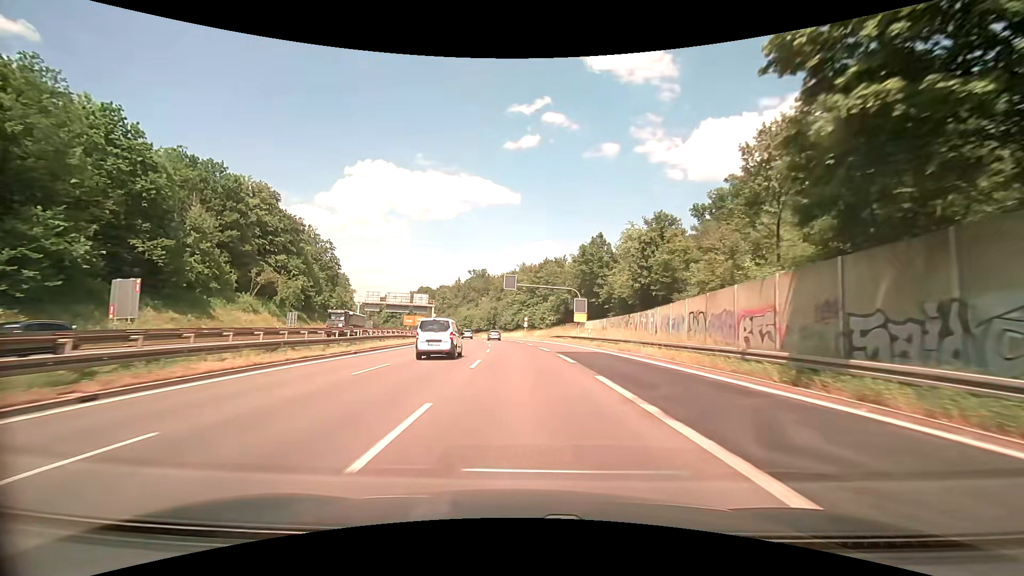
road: trunk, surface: asphalt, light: Day
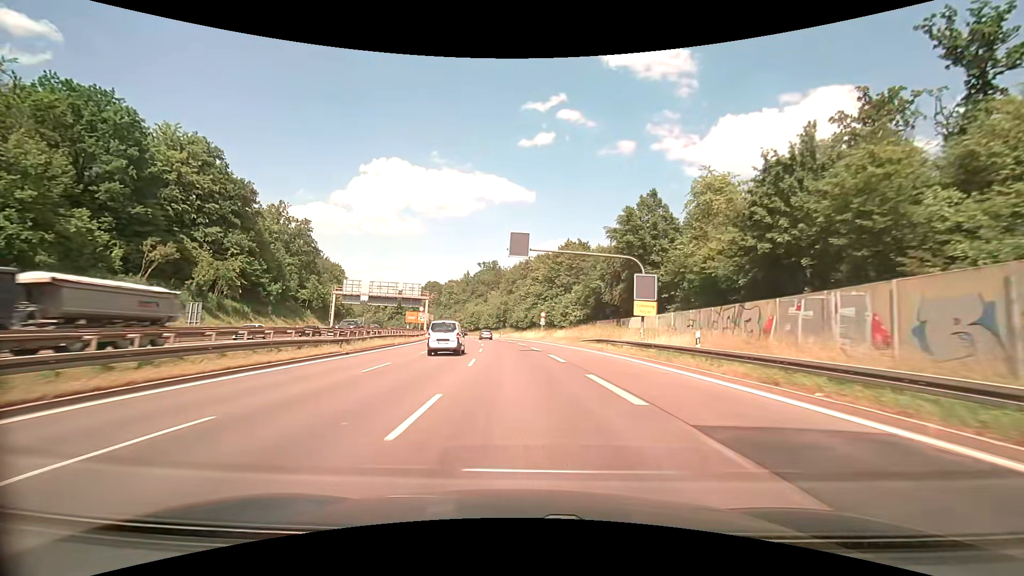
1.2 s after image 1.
(-0.4, +23.1) m; -2°
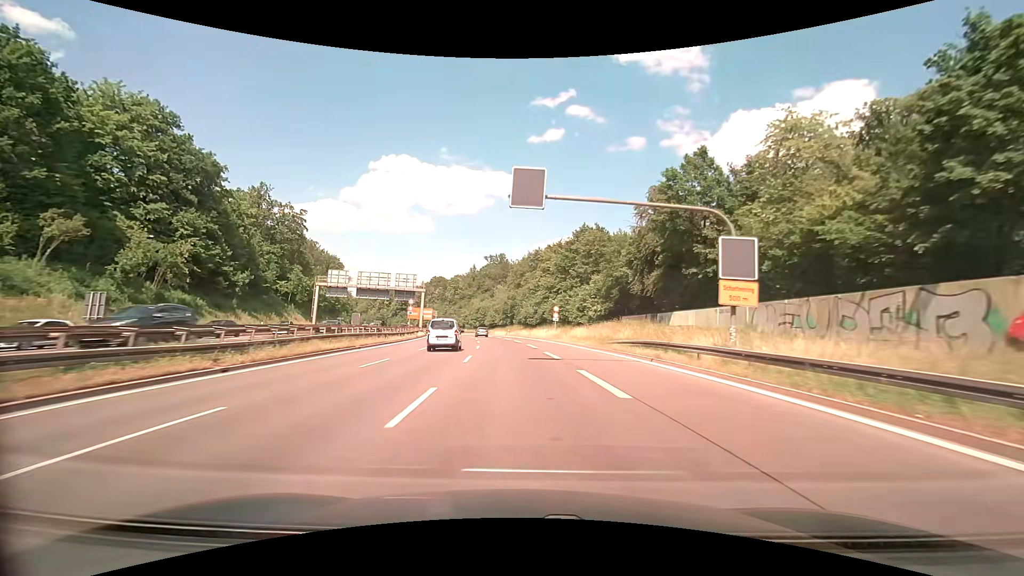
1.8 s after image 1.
(0.0, +11.6) m; 0°
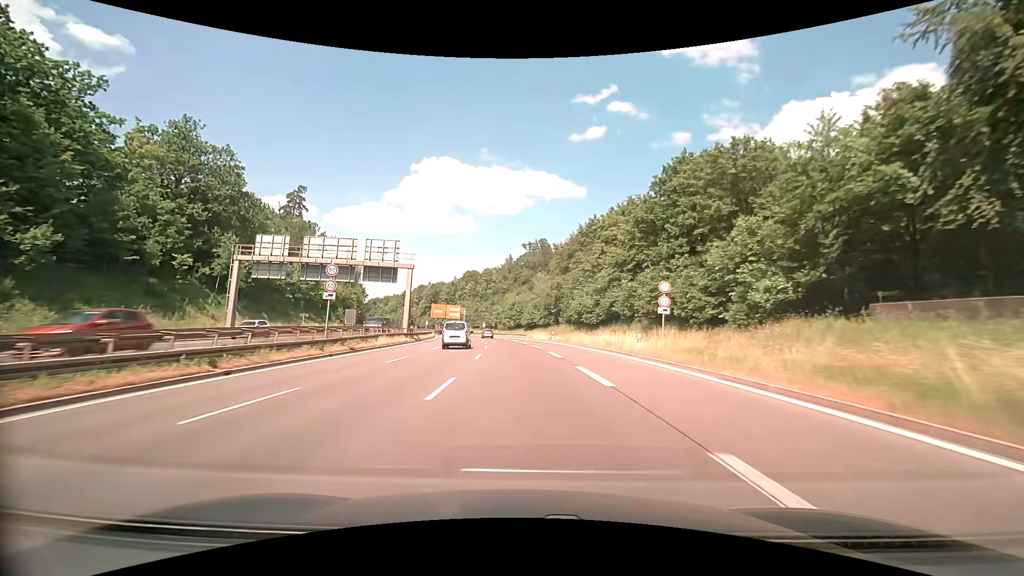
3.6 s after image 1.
(-1.4, +33.7) m; -5°
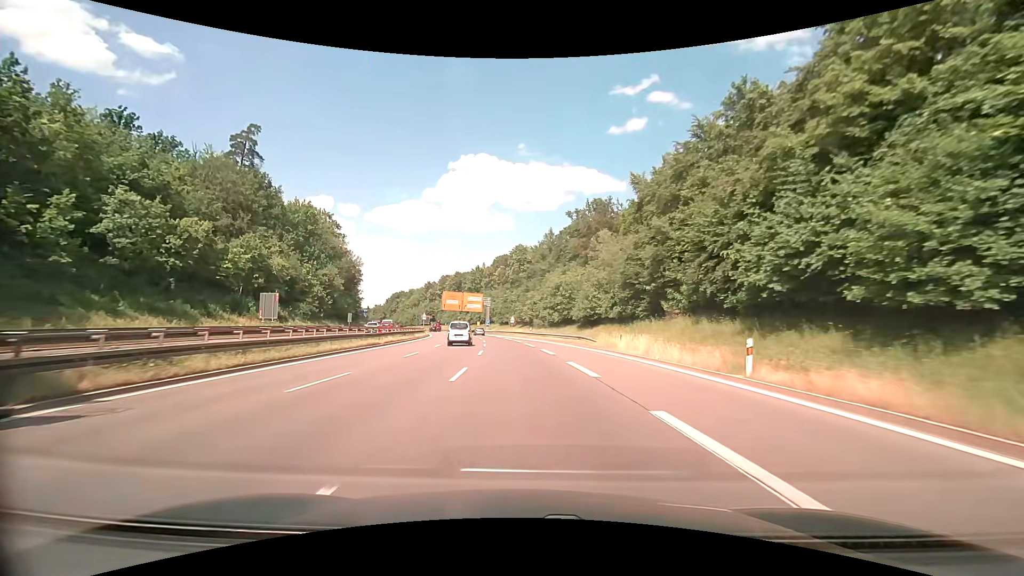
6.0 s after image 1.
(-1.9, +45.4) m; -4°
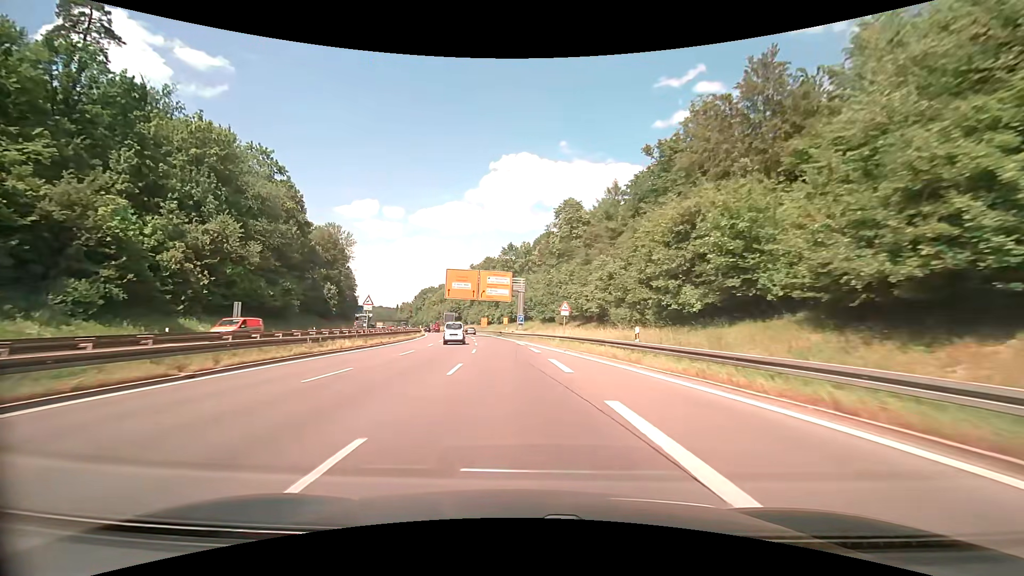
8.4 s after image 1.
(-1.8, +46.8) m; -5°
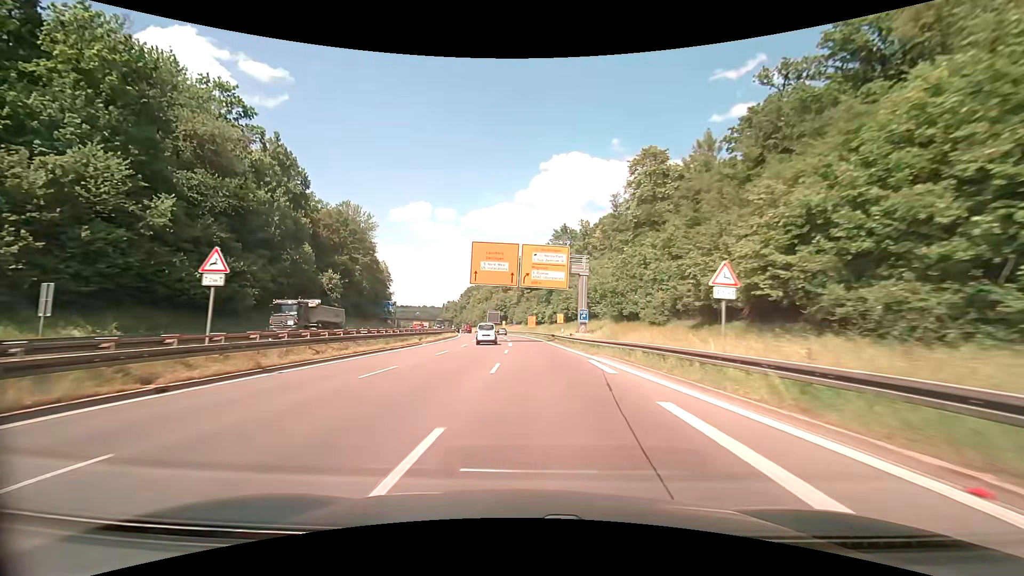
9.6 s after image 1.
(-1.1, +23.7) m; -6°
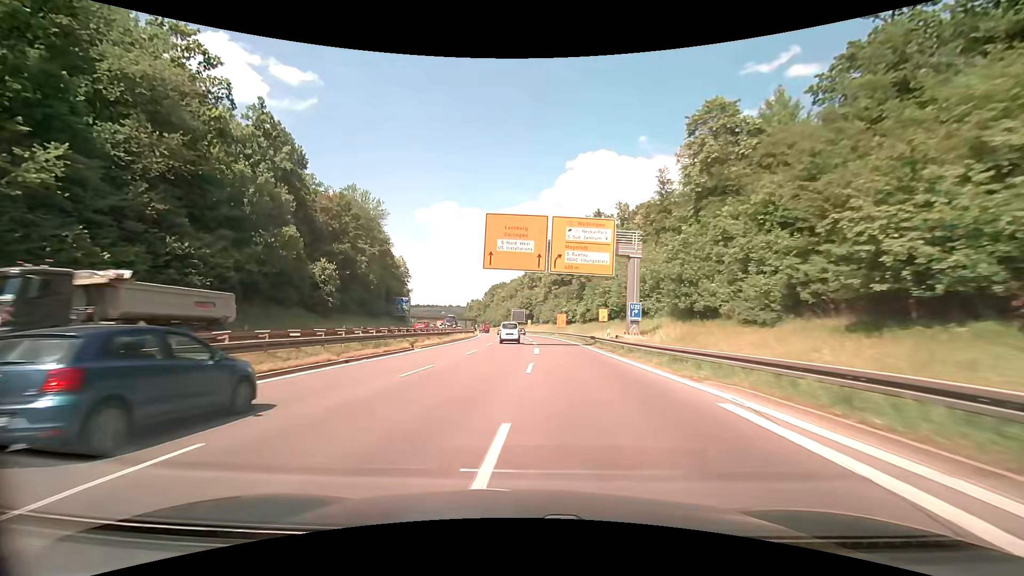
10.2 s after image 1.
(-0.3, +12.0) m; -3°
(0, +10) (0, +20) (-1, +30) (-1, +40) (-1, +50) (-1, +60) (-2, +70) (-2, +80) (-3, +90) (-4, +100) m
